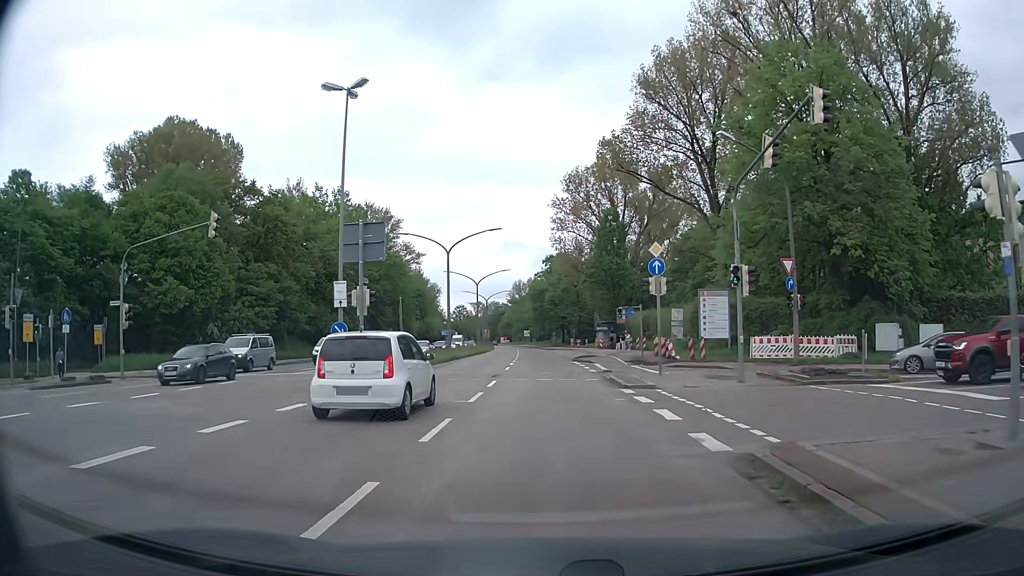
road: primary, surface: asphalt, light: Day
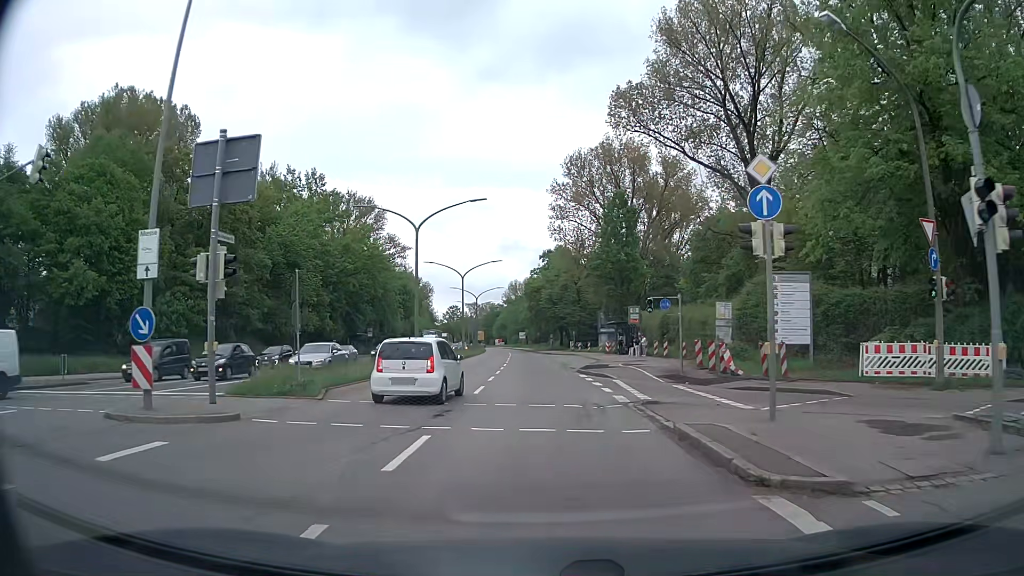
(+0.2, +12.4) m; +1°
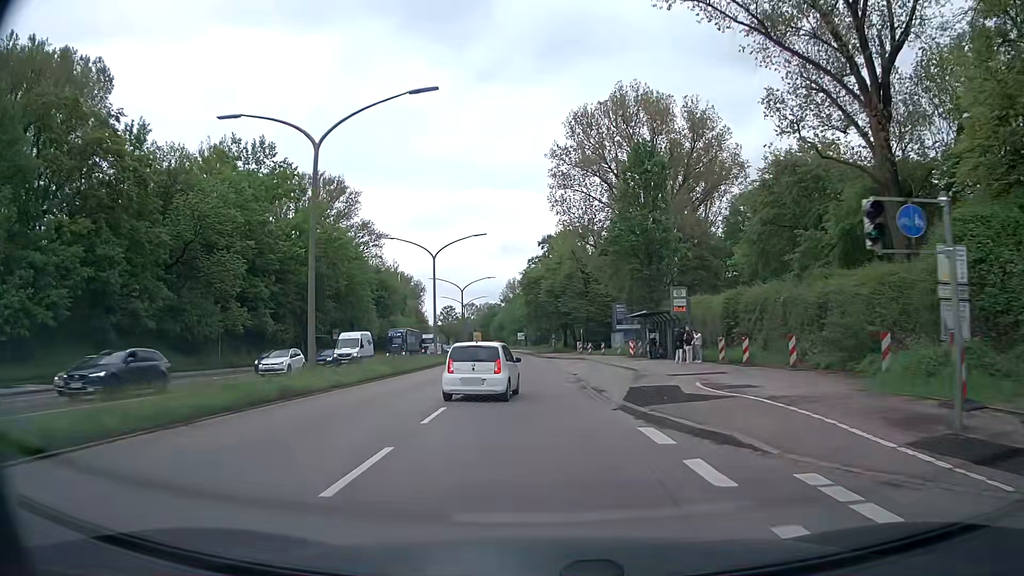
(-0.1, +19.0) m; -1°
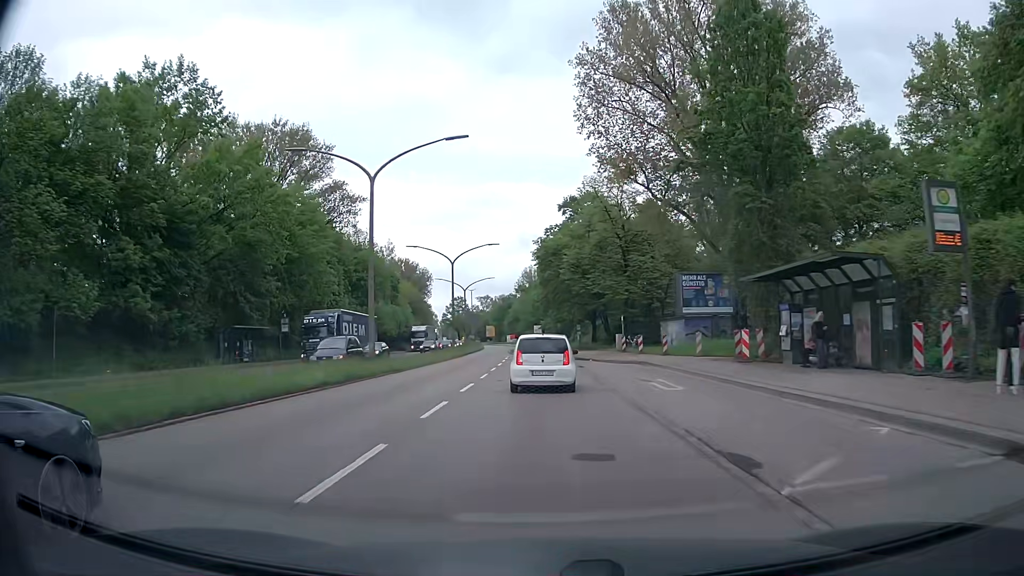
(-0.4, +24.8) m; -1°
(0, +10) (0, +20) (0, +30) (-1, +40) (-1, +50) (-1, +60) (-2, +70) (-2, +80) (-3, +90) (-3, +100) m
